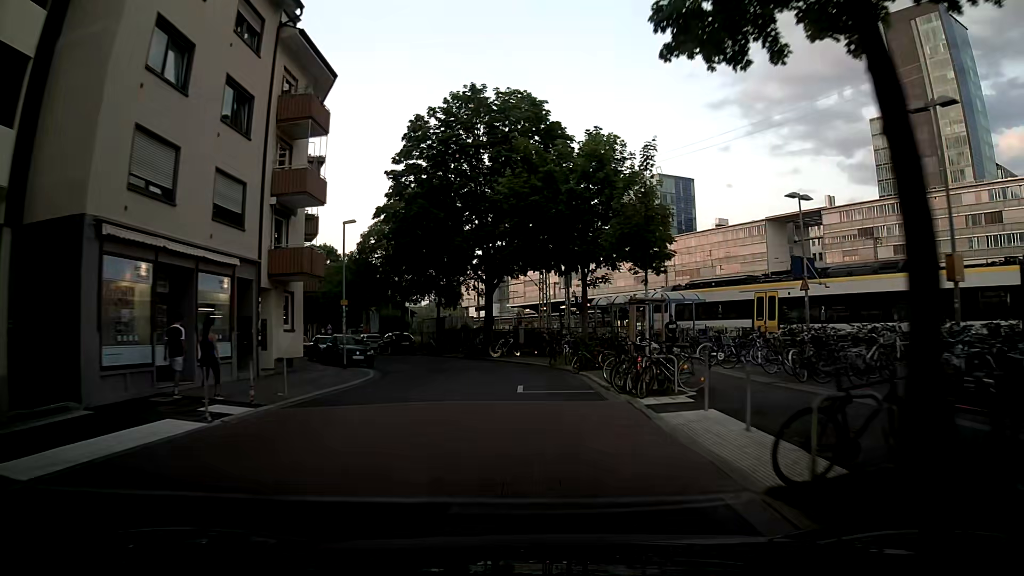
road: residential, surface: asphalt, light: Day
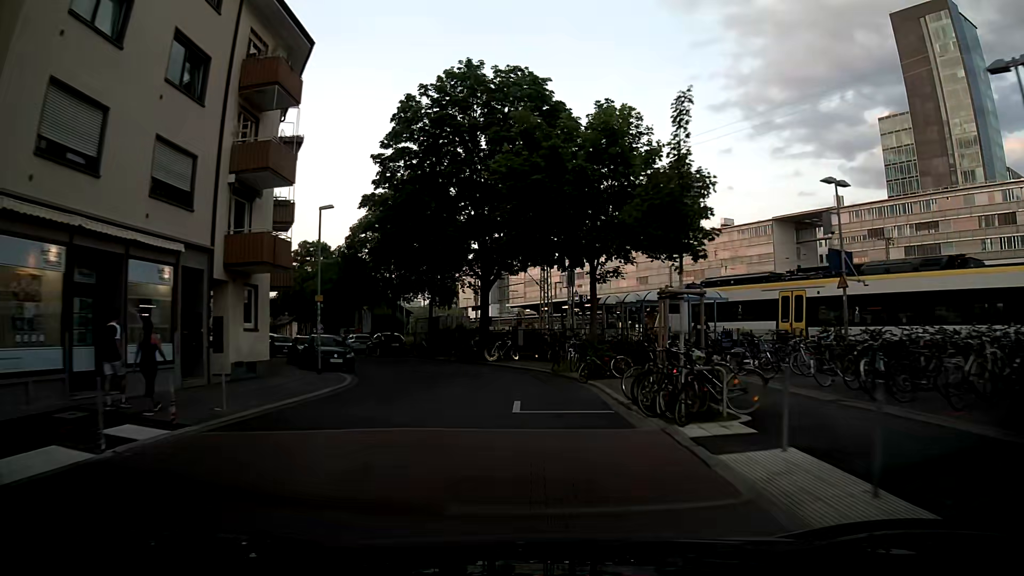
(+0.2, +3.4) m; +3°
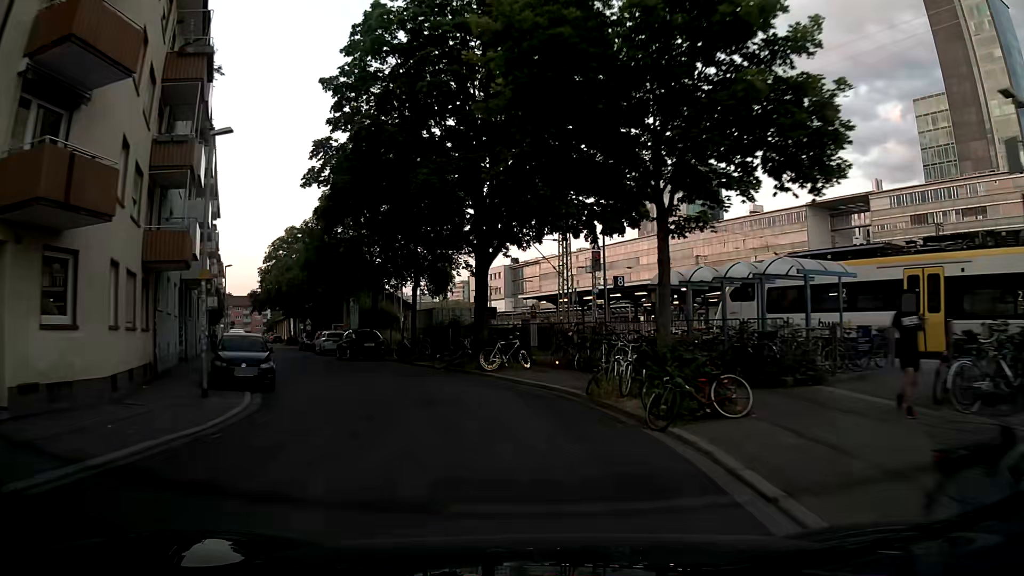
(+0.1, +10.0) m; +2°
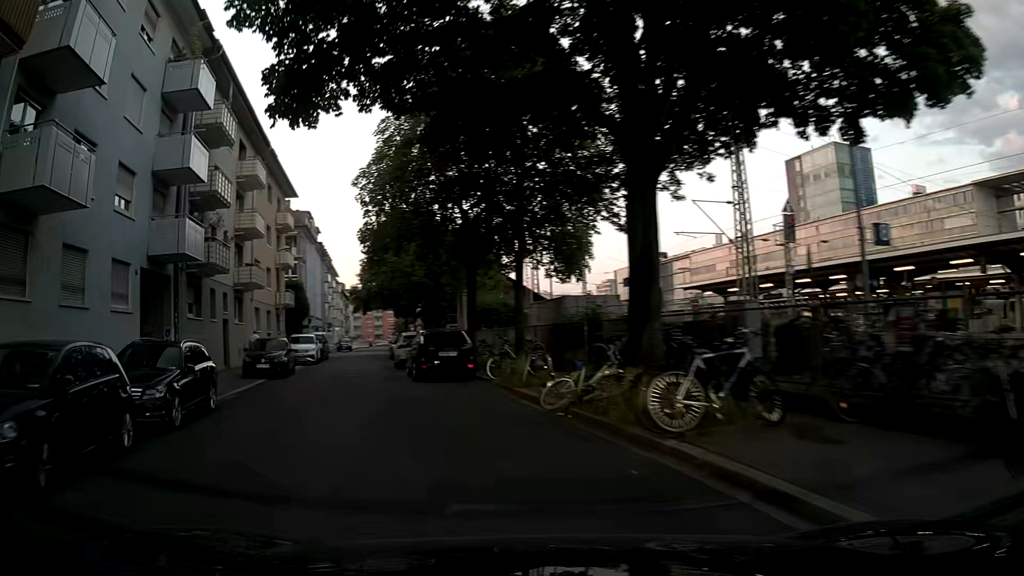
(-1.2, +13.0) m; -14°
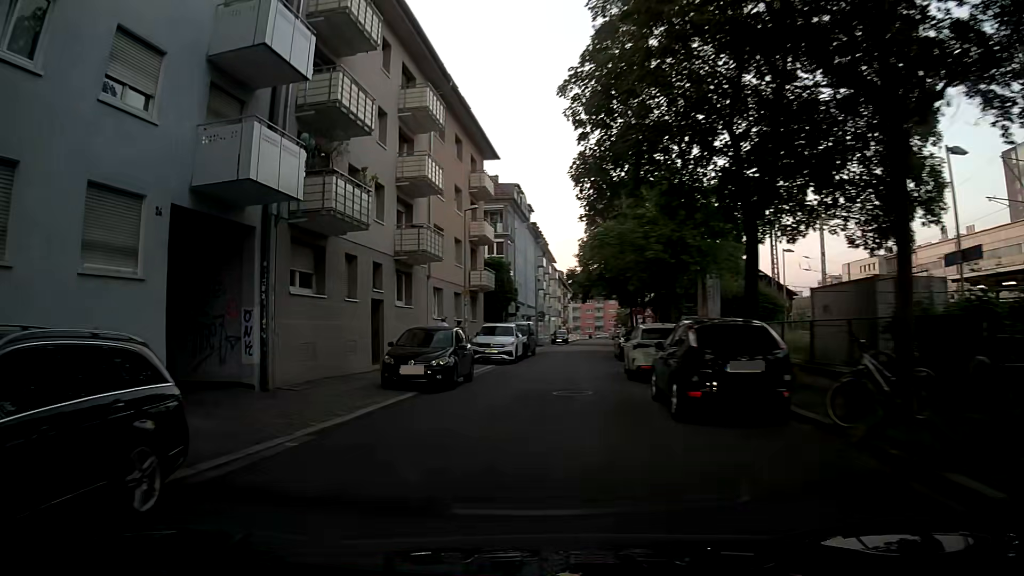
(-1.7, +9.3) m; -17°
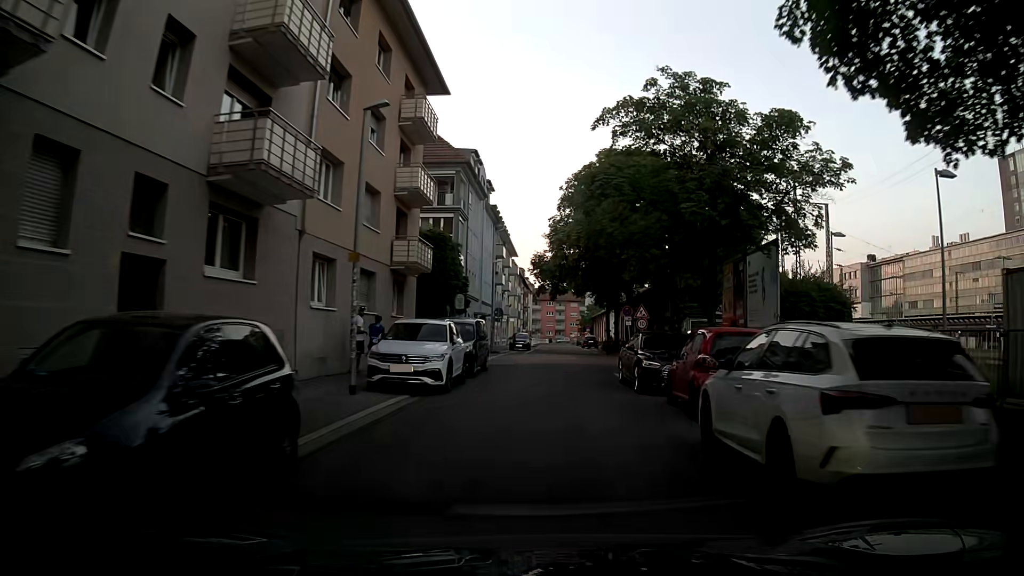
(-0.1, +12.4) m; +4°
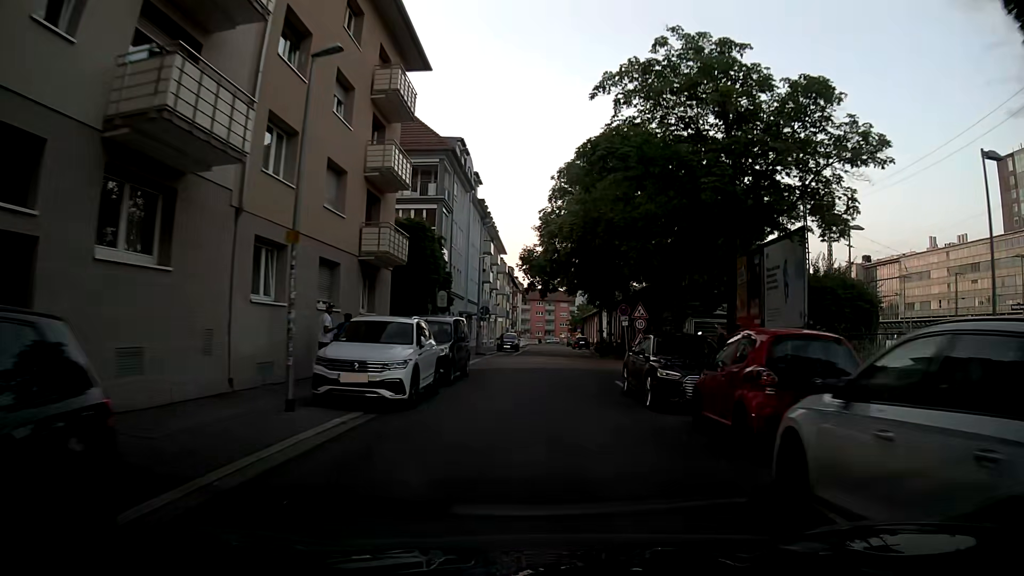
(0.0, +3.1) m; 0°
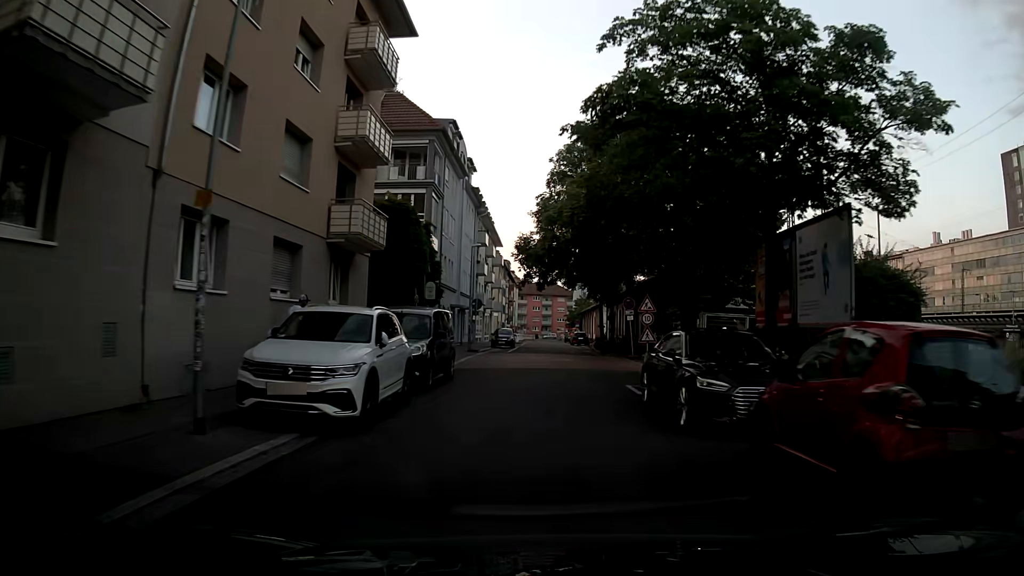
(0.0, +3.1) m; -2°
